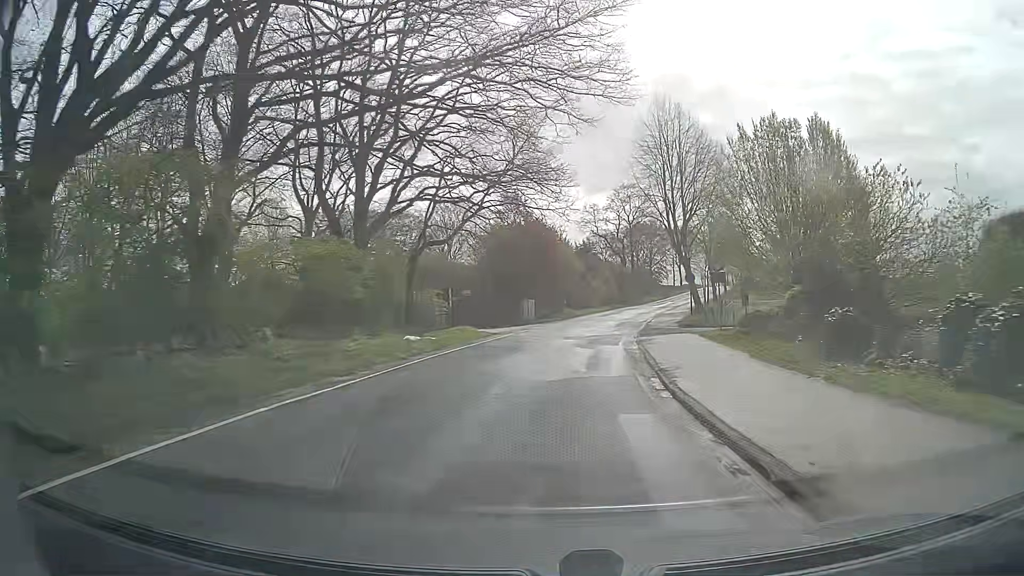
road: secondary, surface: asphalt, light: Day
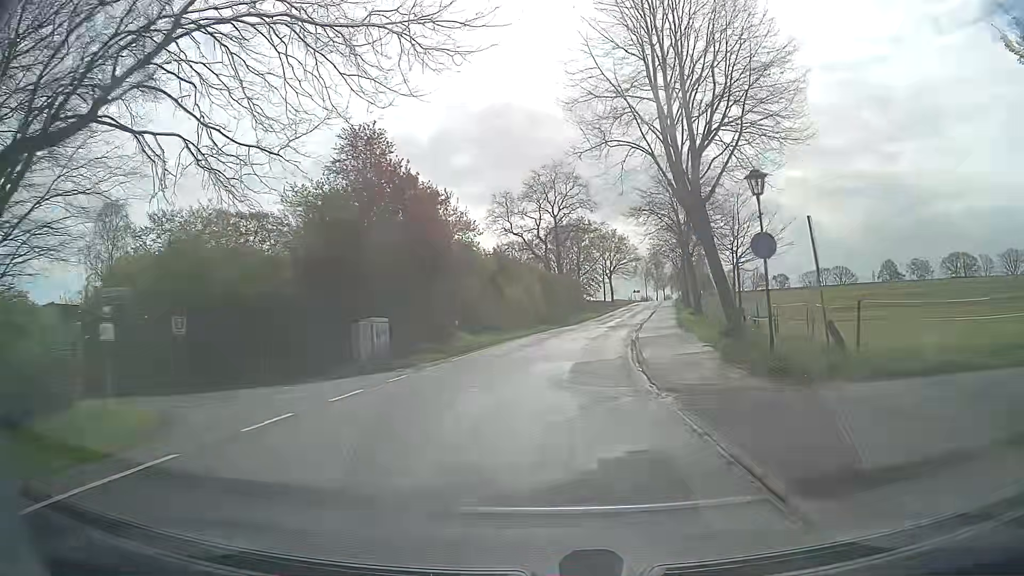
(+1.6, +24.6) m; +7°
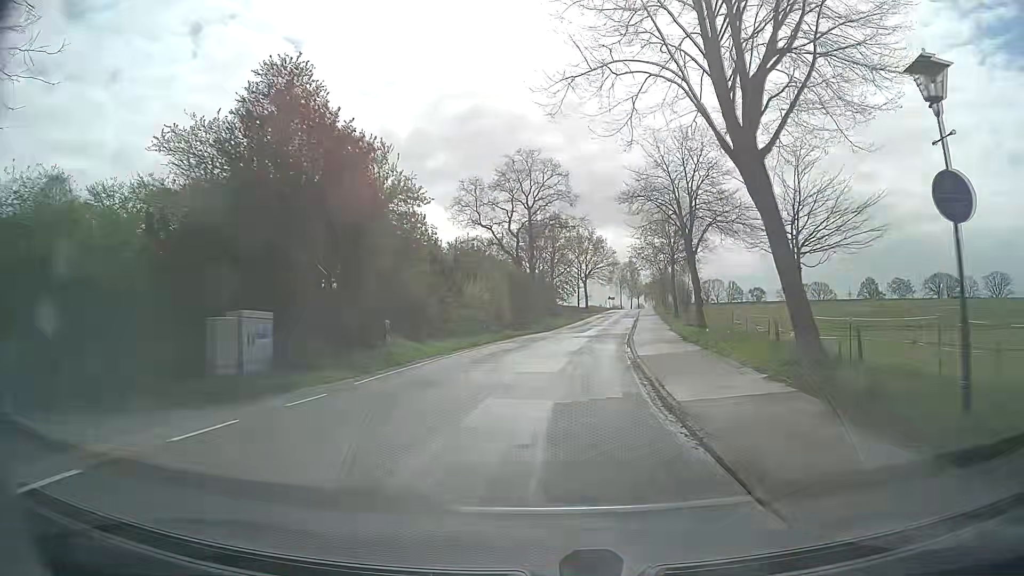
(+0.1, +8.3) m; +2°
